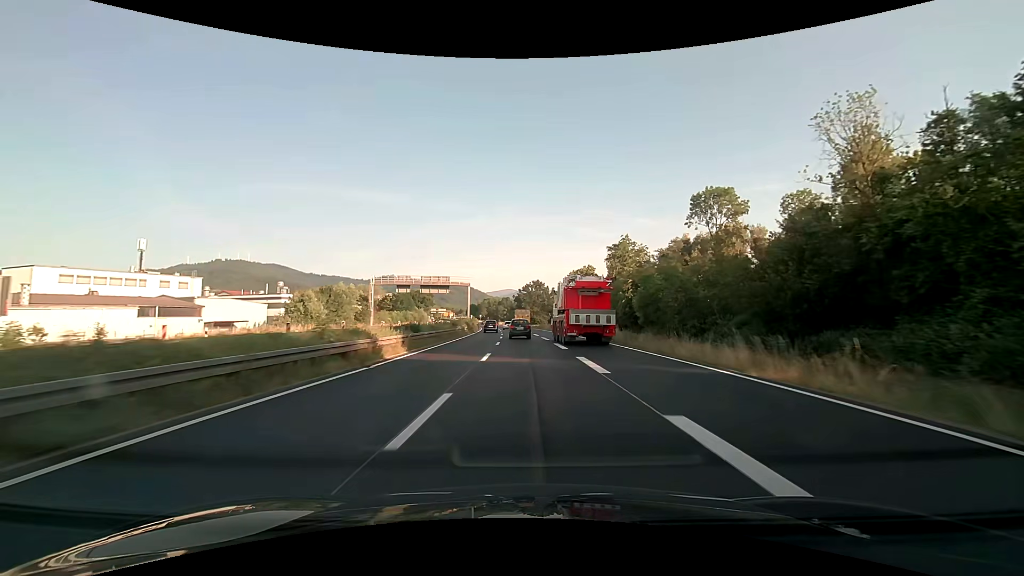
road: trunk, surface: asphalt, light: Day
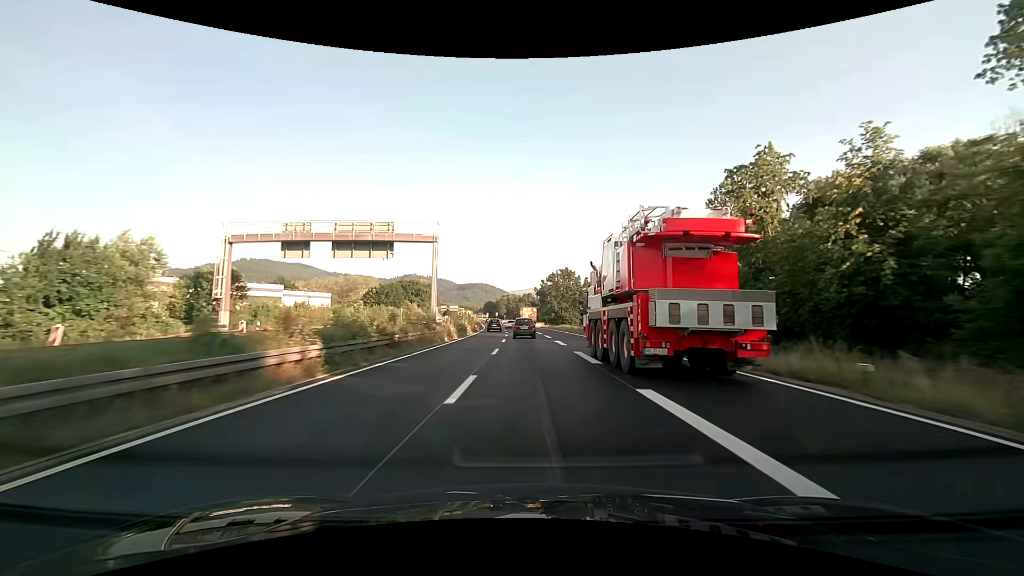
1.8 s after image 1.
(-1.1, +45.4) m; -2°
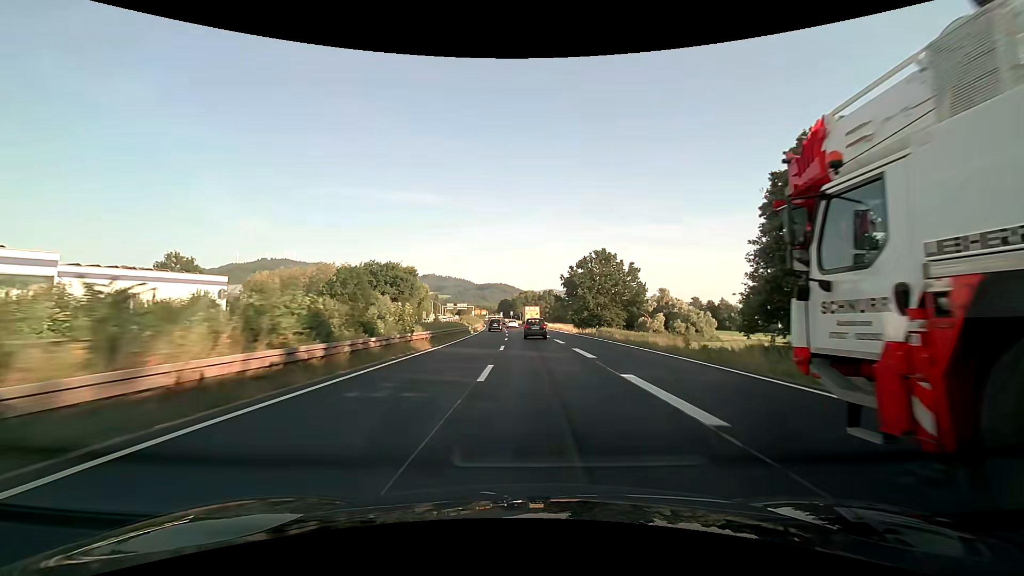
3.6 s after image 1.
(-1.0, +44.9) m; -3°
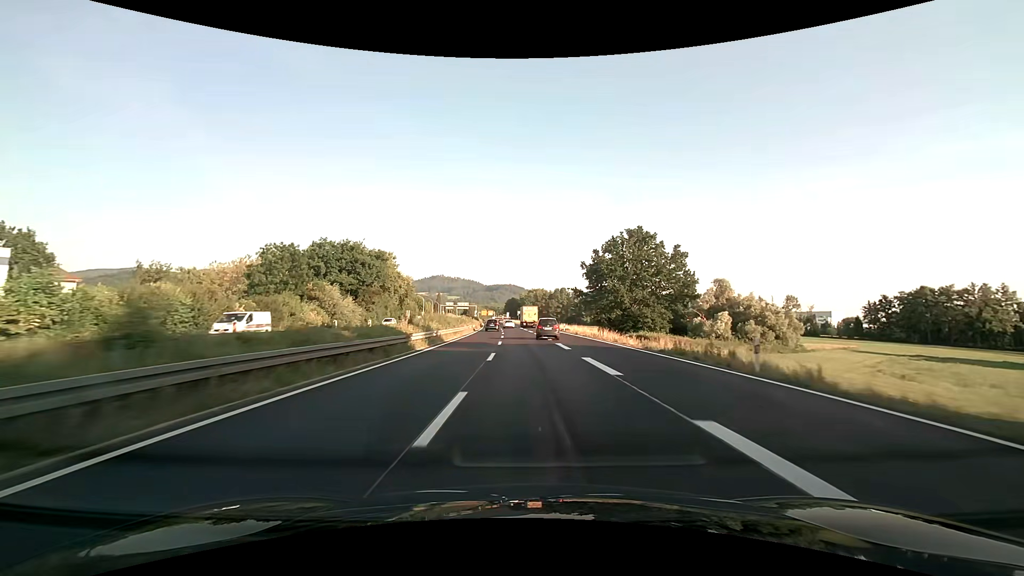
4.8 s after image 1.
(-0.2, +29.8) m; -1°
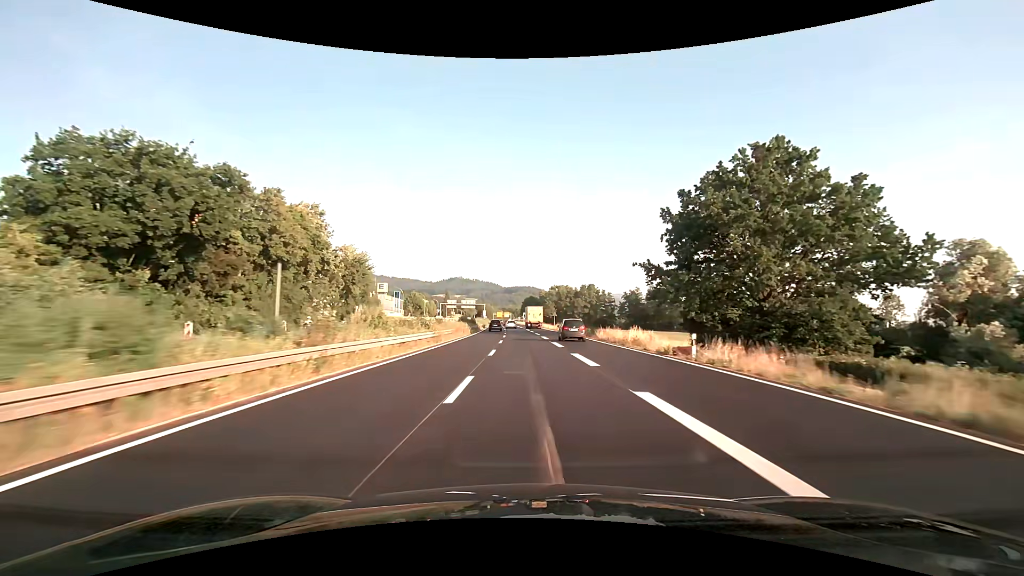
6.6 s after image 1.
(-1.0, +45.2) m; -2°
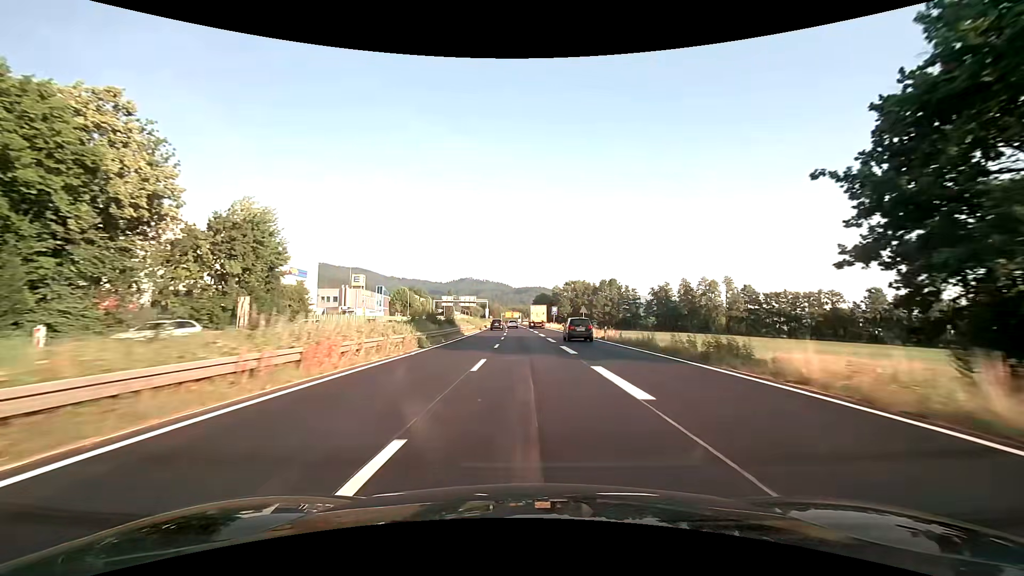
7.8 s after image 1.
(-0.3, +30.8) m; -1°
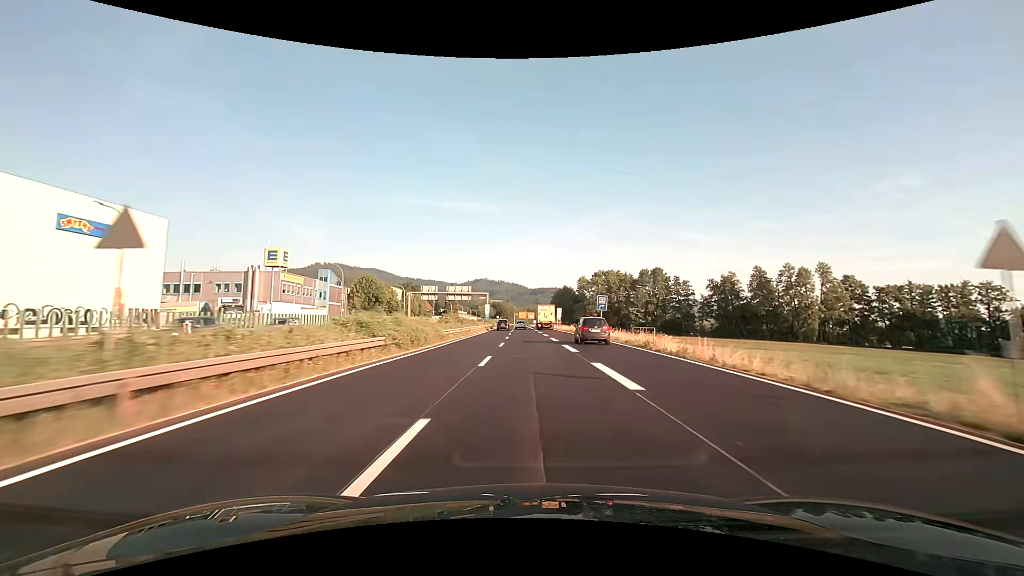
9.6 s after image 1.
(-0.8, +47.0) m; -2°
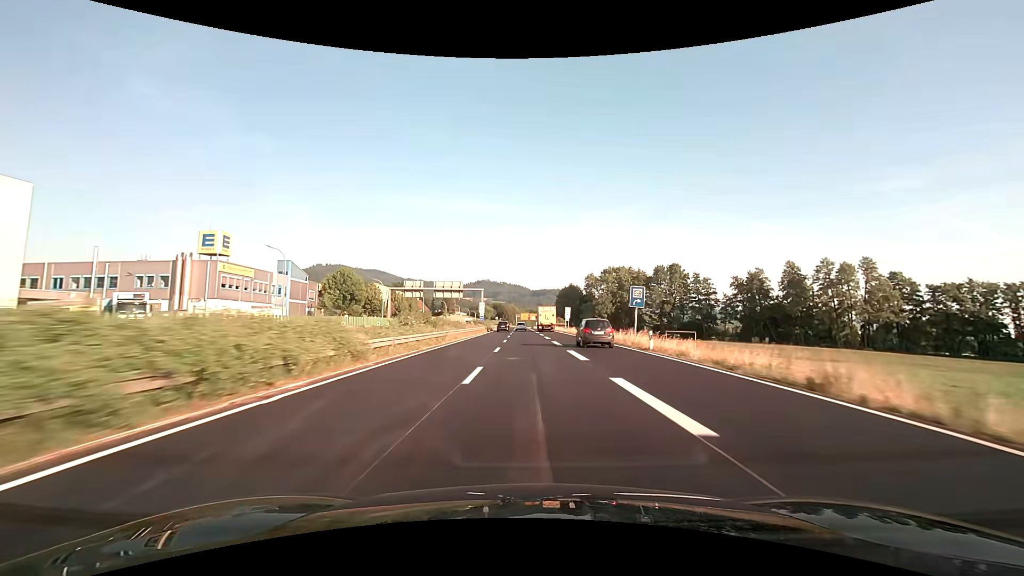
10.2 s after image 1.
(0.0, +15.7) m; 0°
(0, +10) (0, +20) (0, +30) (0, +40) (0, +50) (-1, +60) (-1, +70) (-1, +80) (-1, +90) (-1, +100) m
